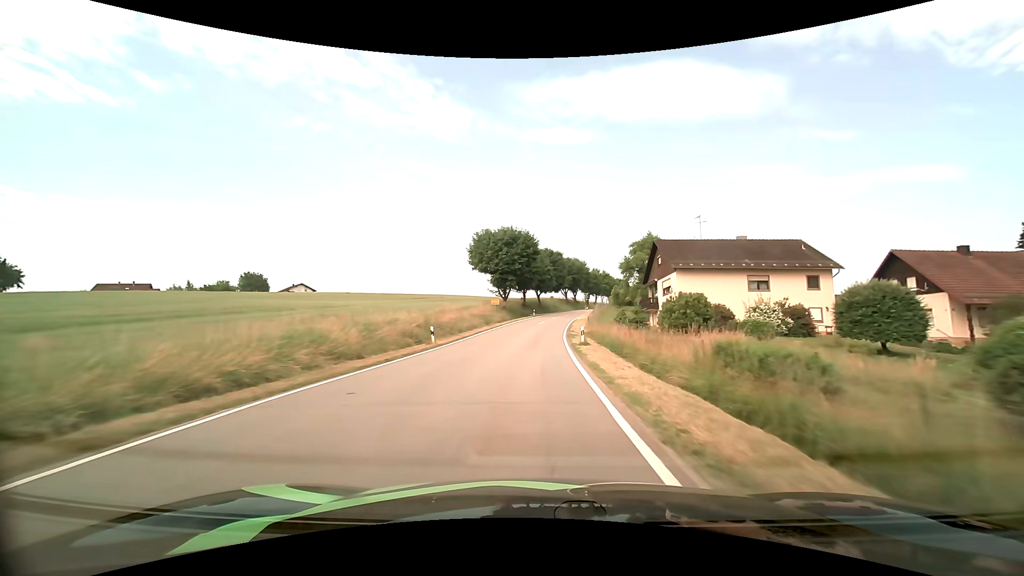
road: tertiary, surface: asphalt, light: Day
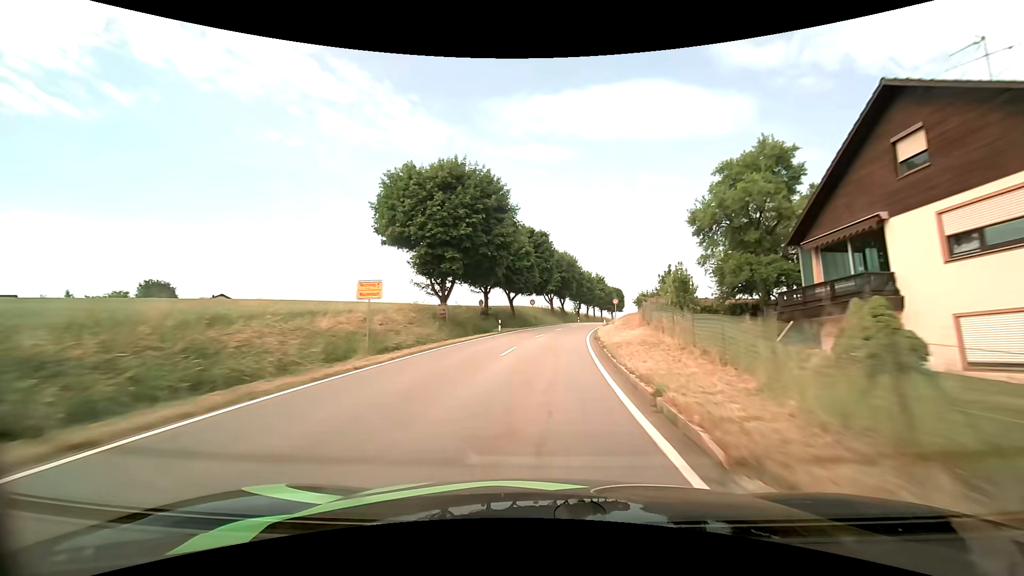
(+0.5, +36.1) m; +2°
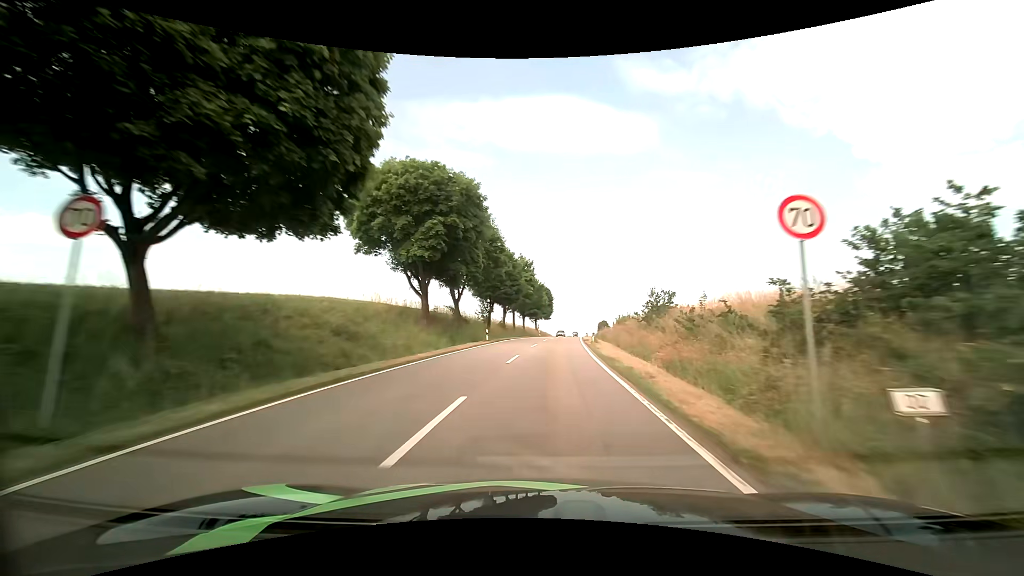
(+3.9, +49.9) m; +10°
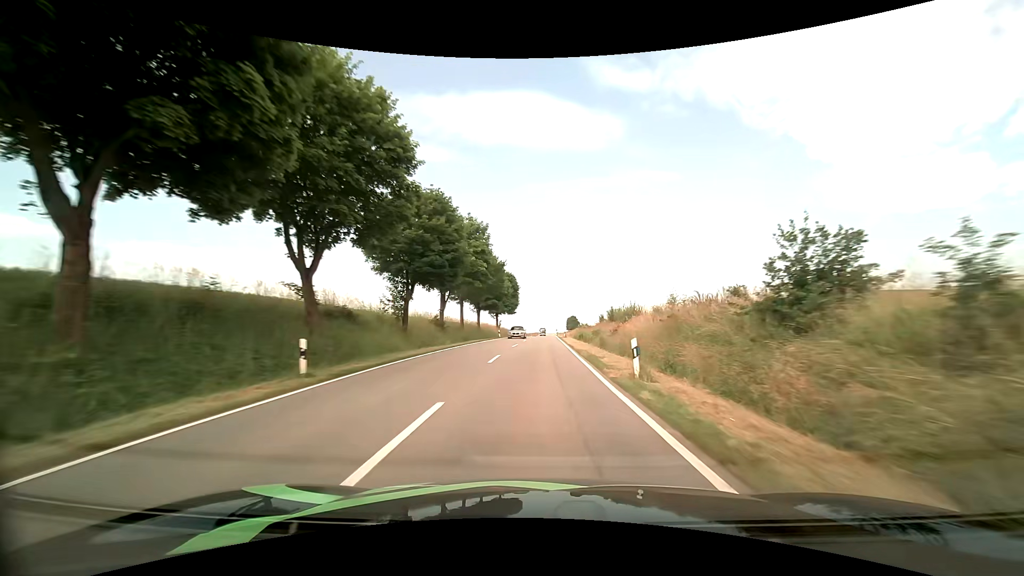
(+0.9, +25.2) m; +4°
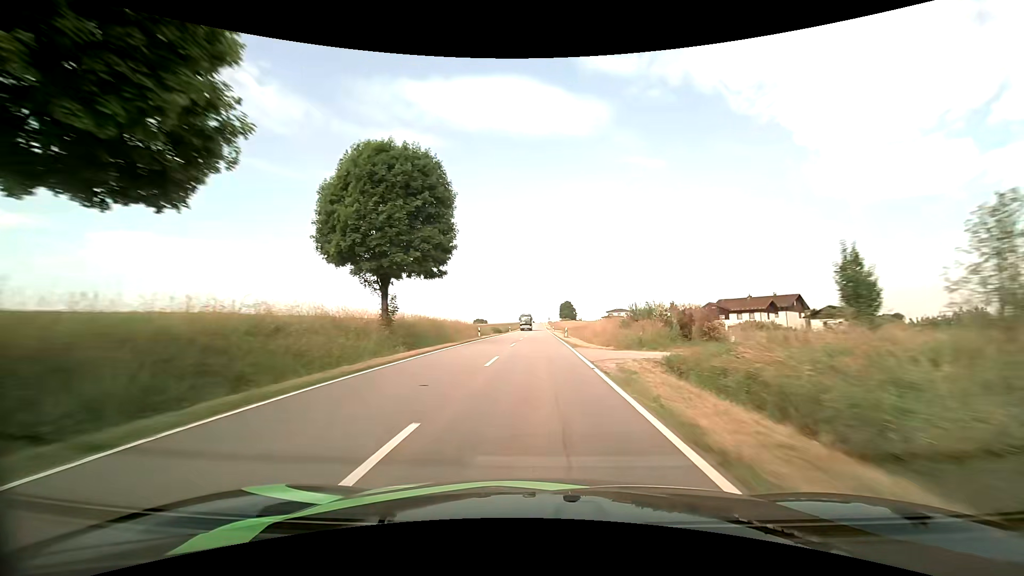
(+0.9, +63.7) m; +1°
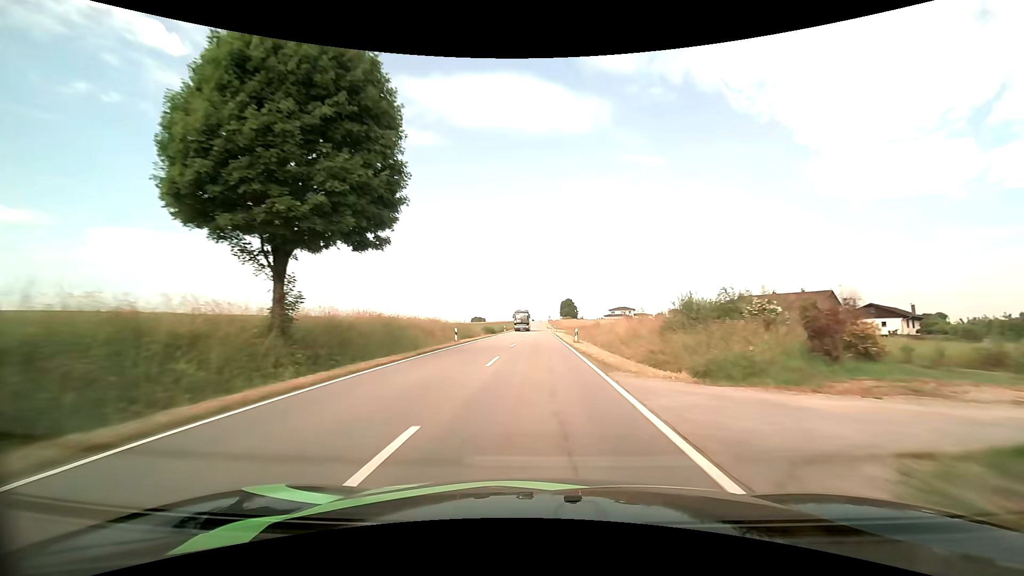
(0.0, +12.5) m; 0°
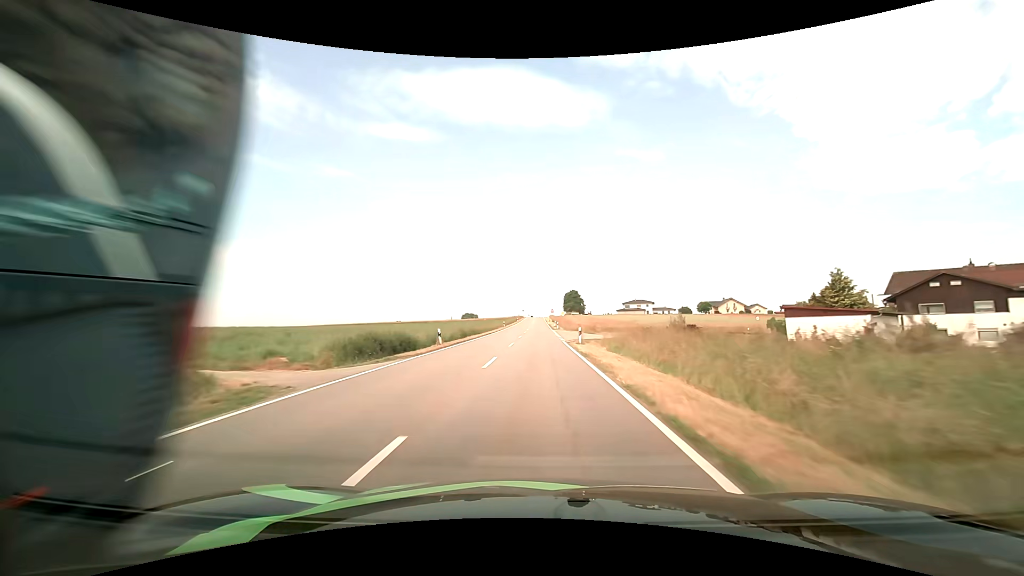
(+0.2, +49.6) m; 0°
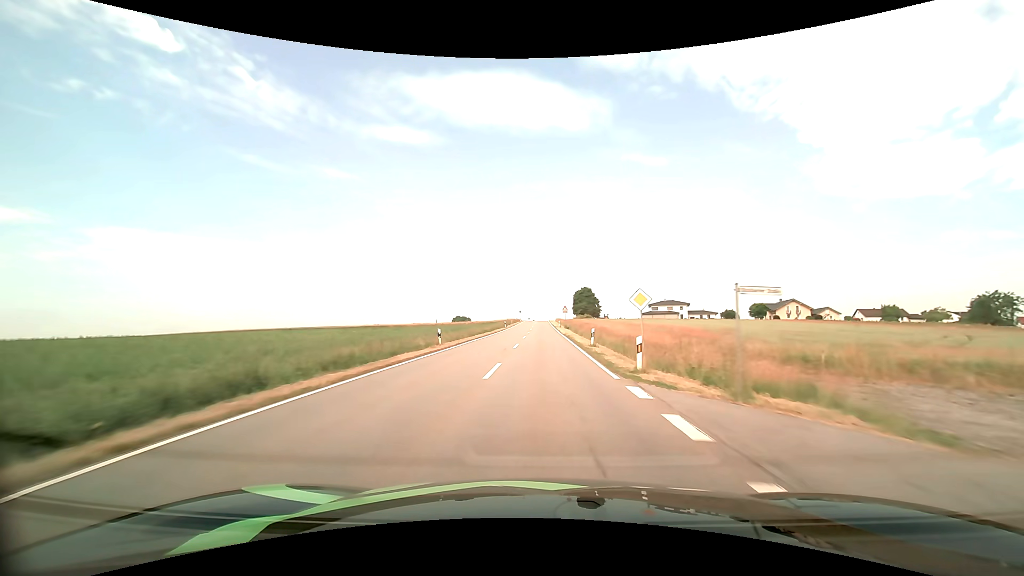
(-0.2, +52.2) m; 0°
(0, +10) (0, +20) (0, +30) (0, +40) (0, +50) (0, +60) (+1, +70) (+1, +80) (+1, +90) (+1, +100) m
